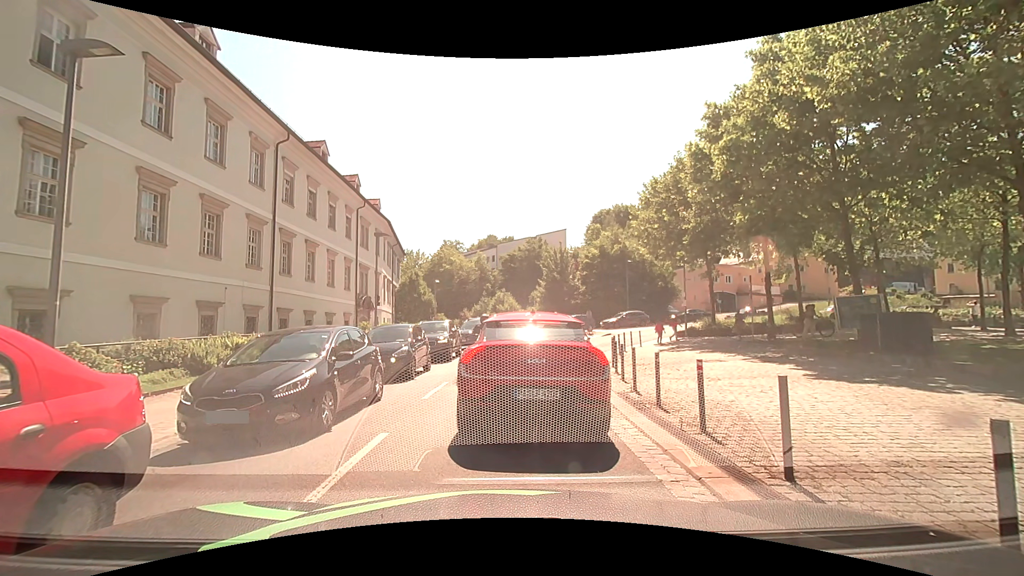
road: tertiary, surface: asphalt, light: Day
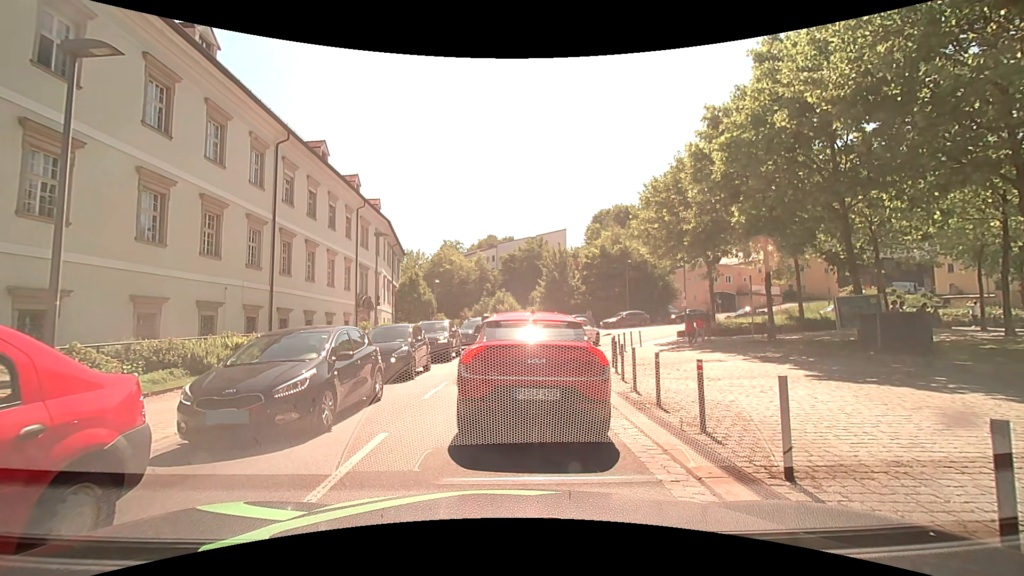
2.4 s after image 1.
(0.0, 0.0) m; 0°
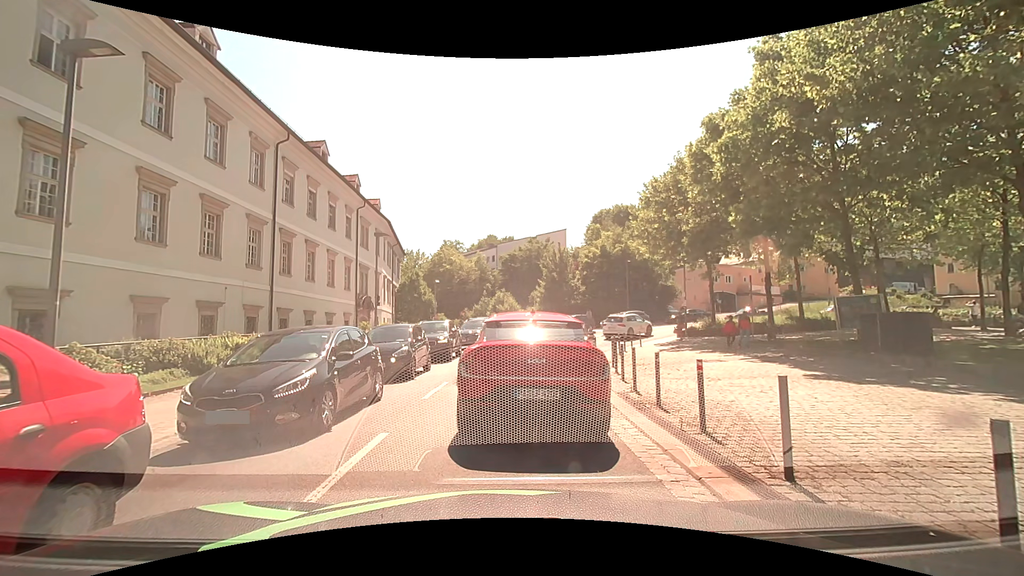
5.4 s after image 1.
(0.0, 0.0) m; 0°
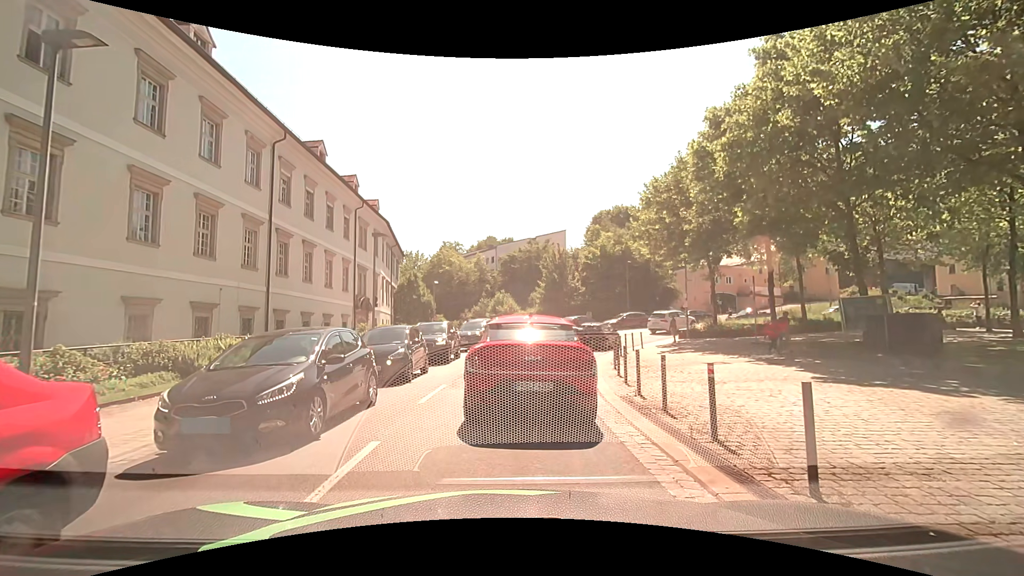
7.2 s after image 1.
(0.0, +0.3) m; 0°
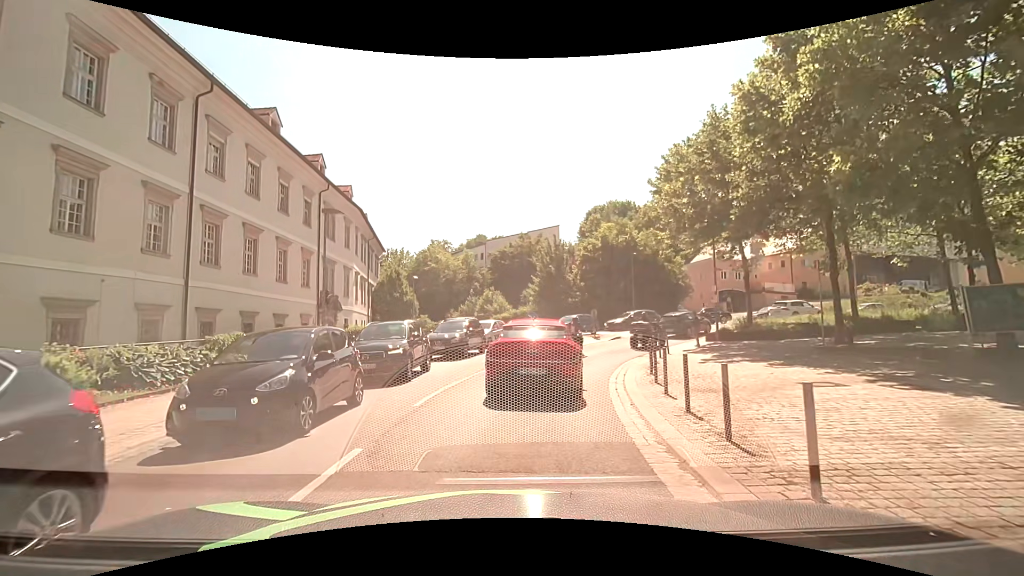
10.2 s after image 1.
(-0.2, +6.3) m; -1°
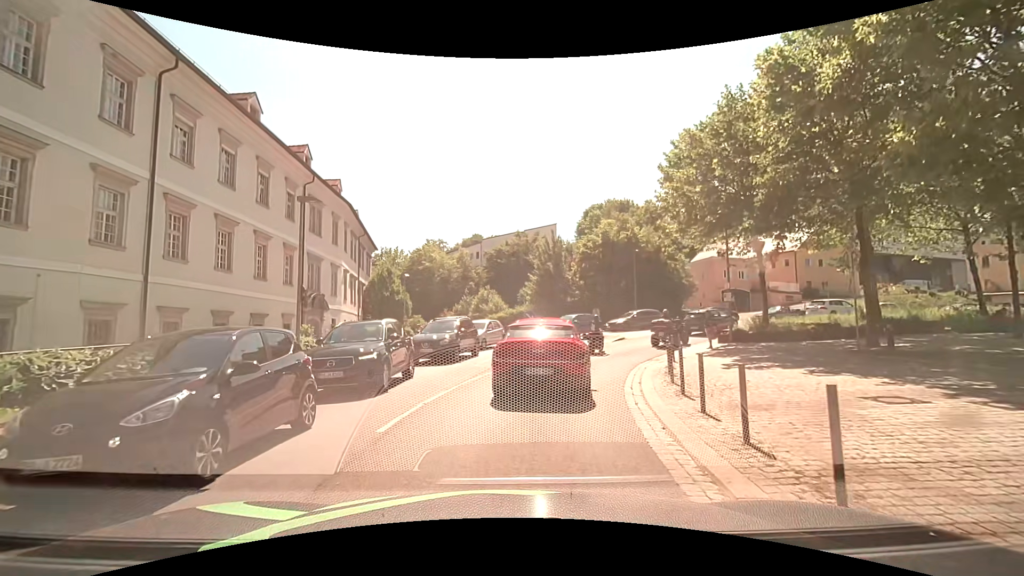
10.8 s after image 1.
(0.0, +2.2) m; +1°
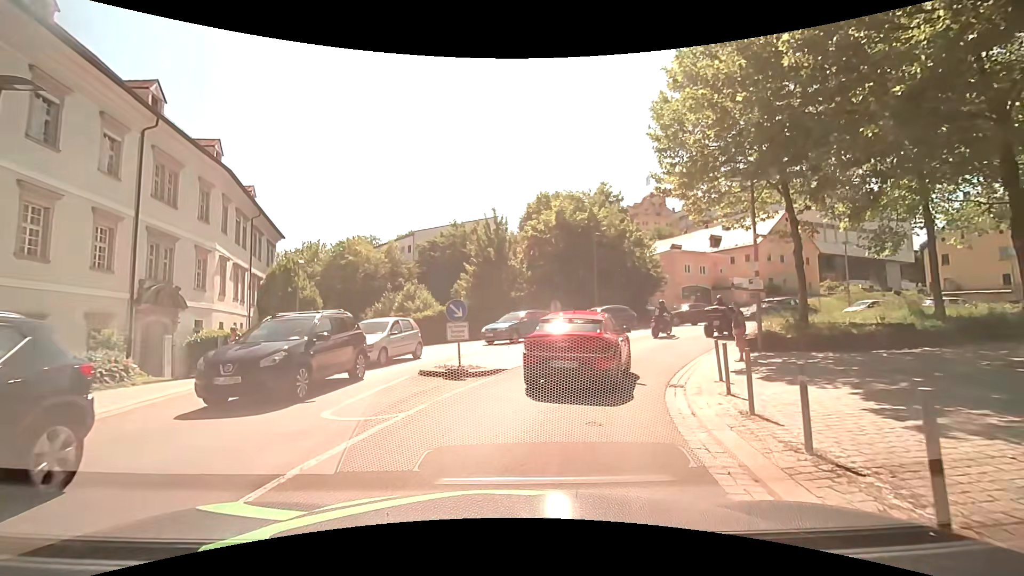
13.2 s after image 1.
(+0.4, +9.0) m; +6°
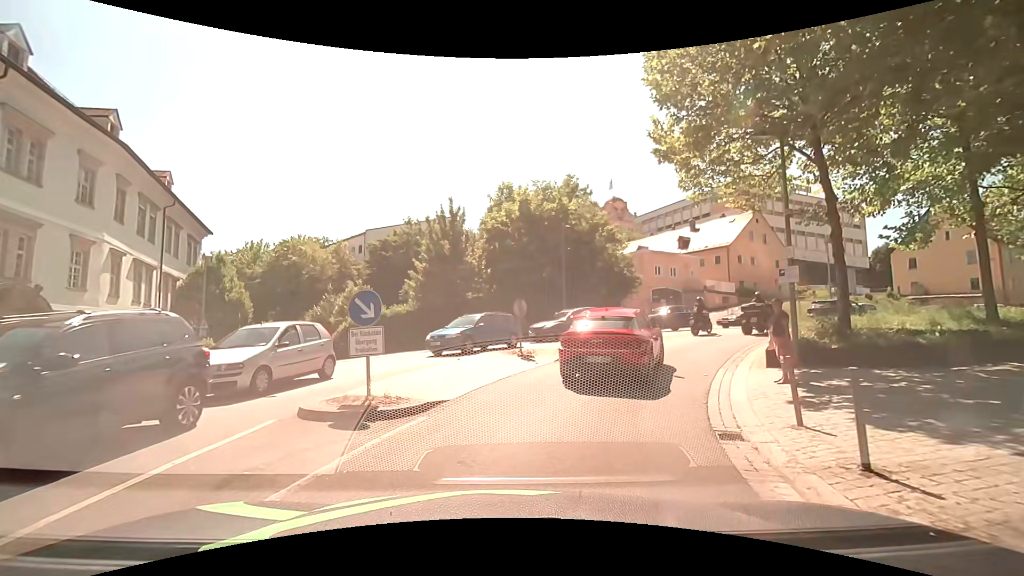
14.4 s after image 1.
(+0.2, +4.8) m; +5°
